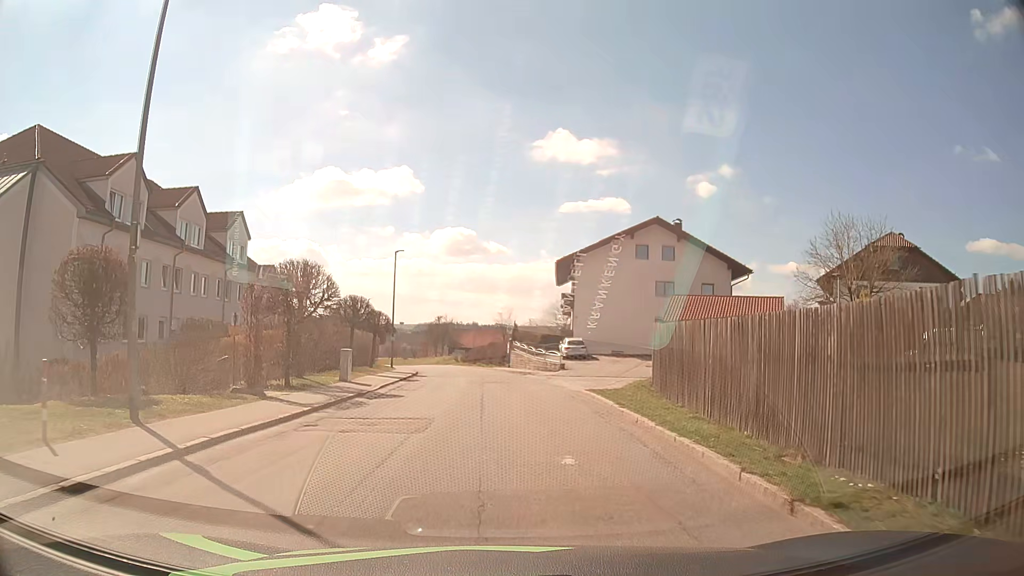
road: tertiary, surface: asphalt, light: Day
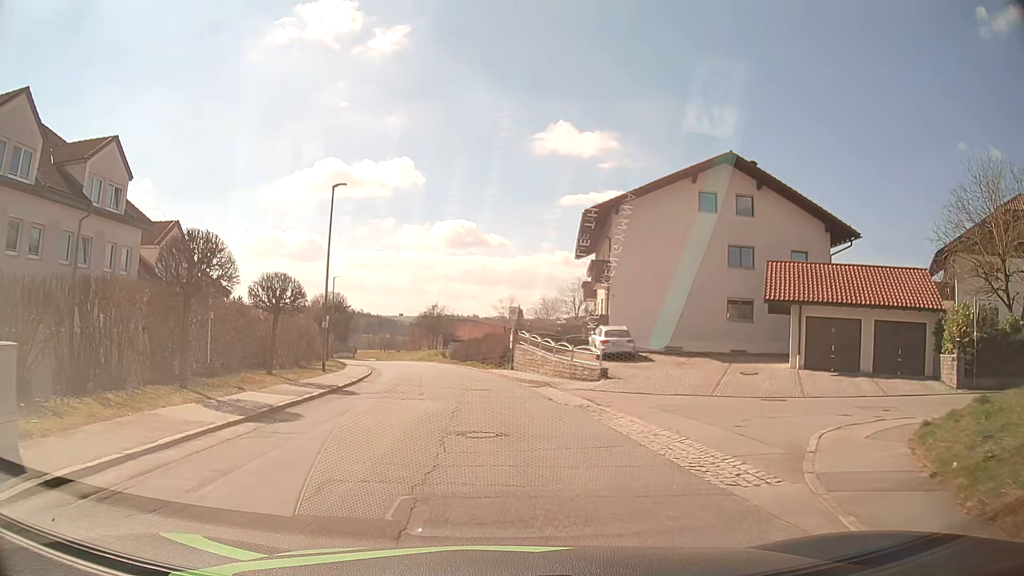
(-0.1, +17.7) m; -1°
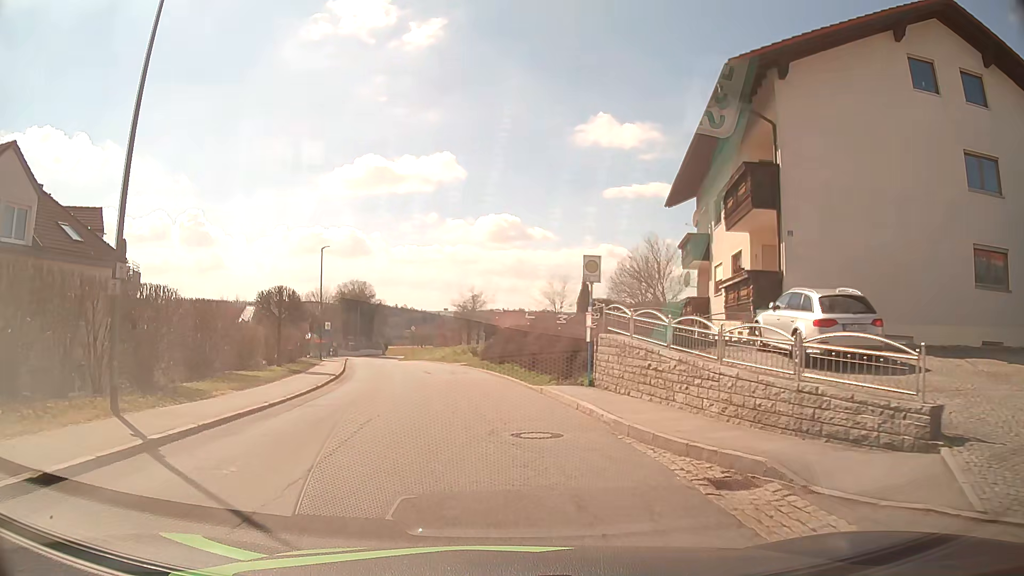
(-0.4, +18.6) m; -4°
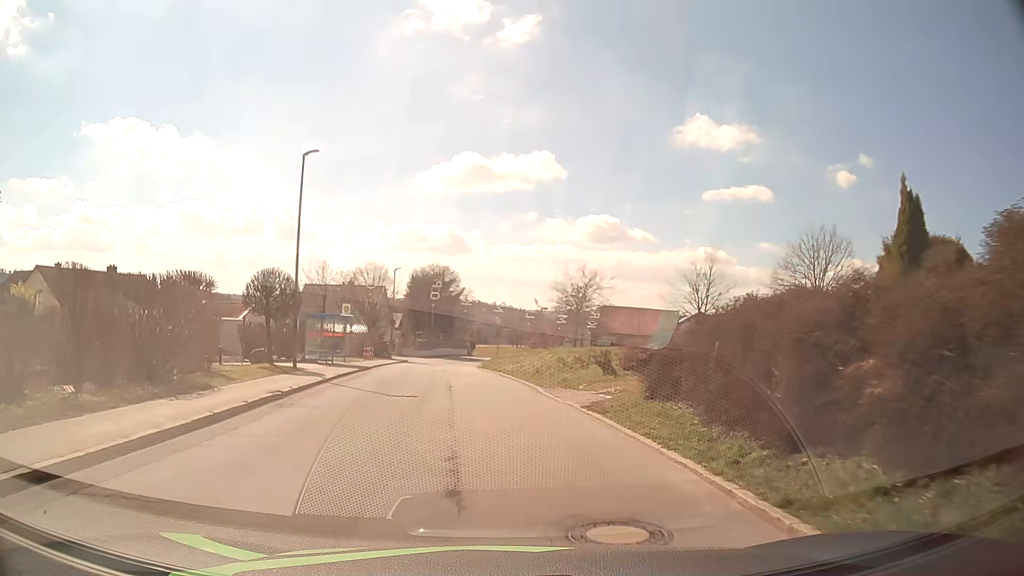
(-1.7, +24.1) m; -9°
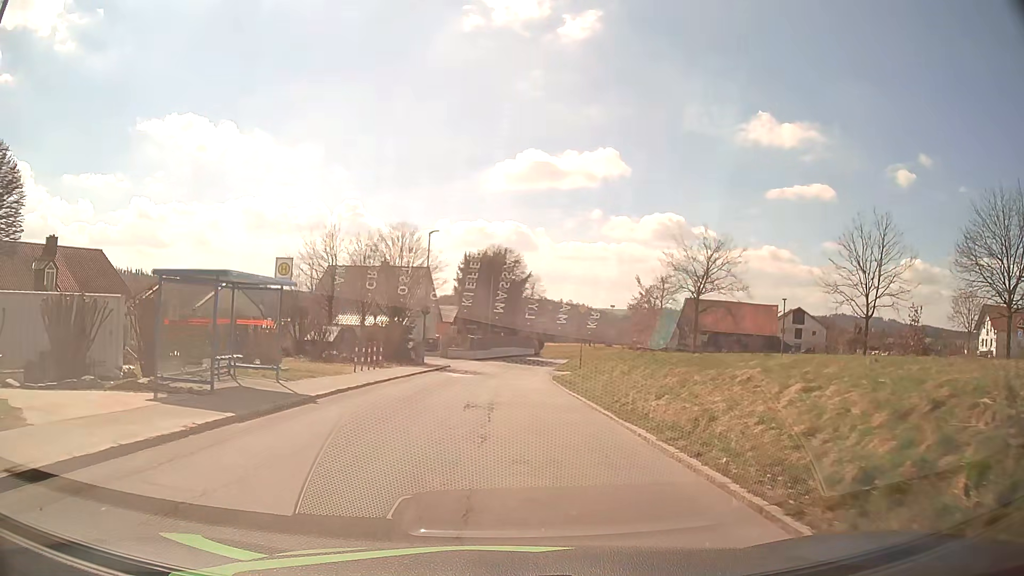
(-0.9, +19.2) m; -5°
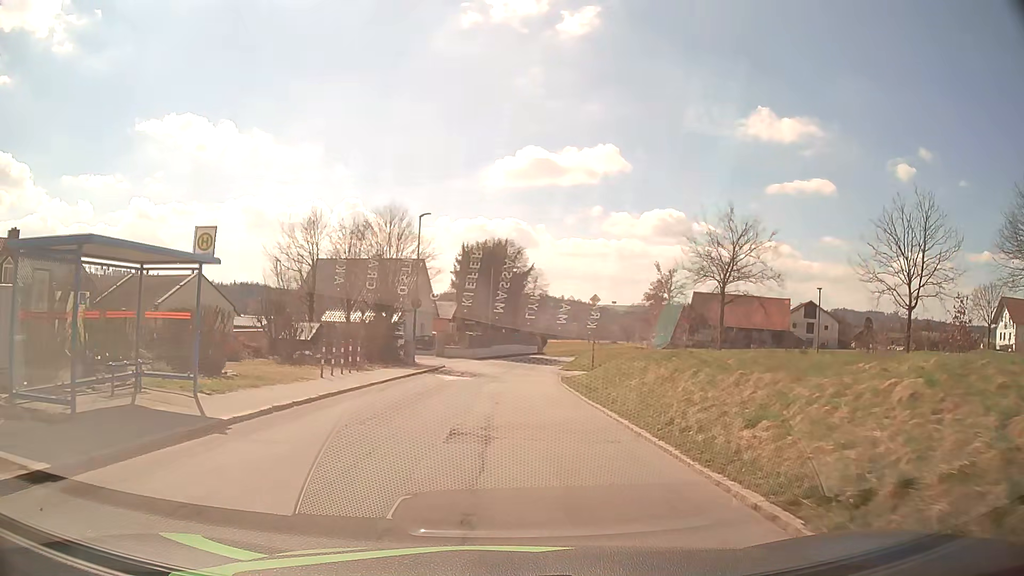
(0.0, +4.8) m; 0°
(0, +10) (0, +20) (0, +30) (0, +40) (+1, +50) (+3, +60) (+5, +70) (+6, +80) (+8, +89) (+9, +99) m
